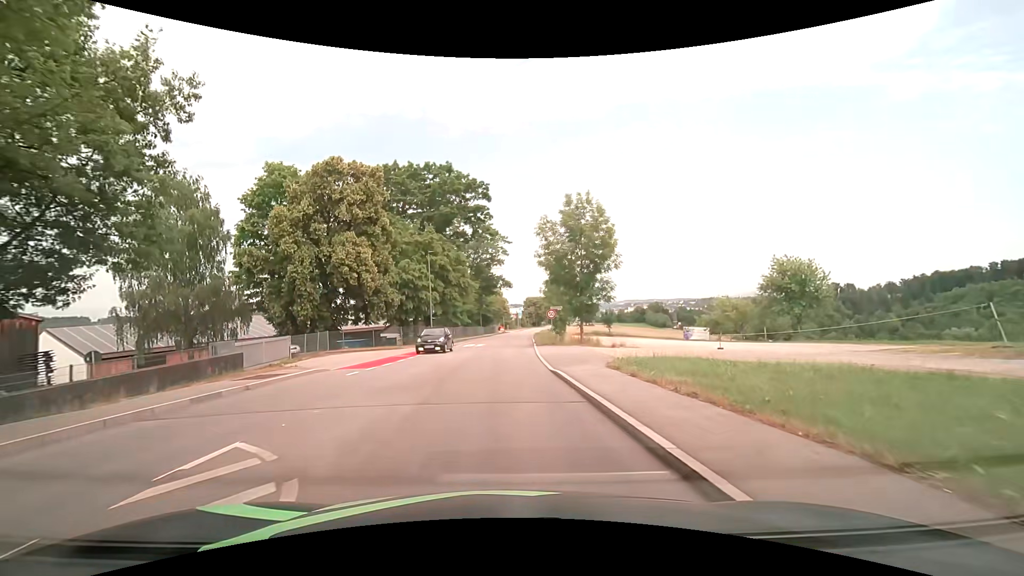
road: tertiary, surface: asphalt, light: Day
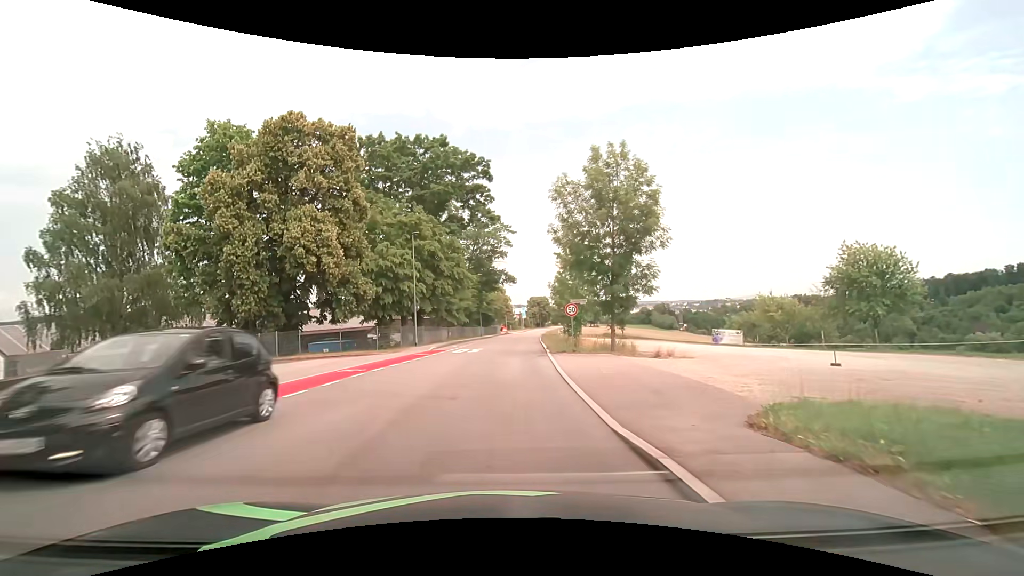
(0.0, +8.8) m; 0°
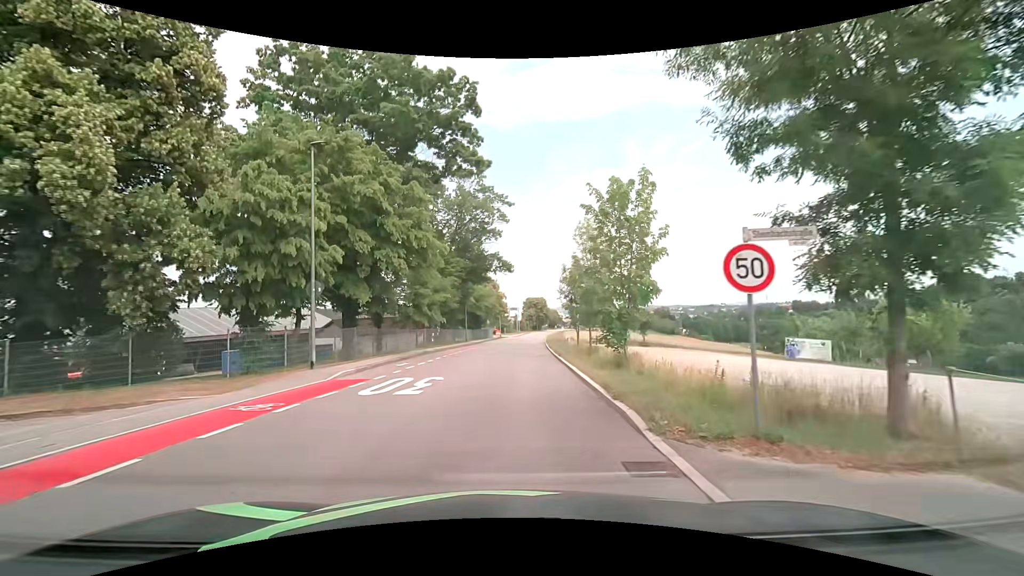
(+0.2, +17.5) m; +1°
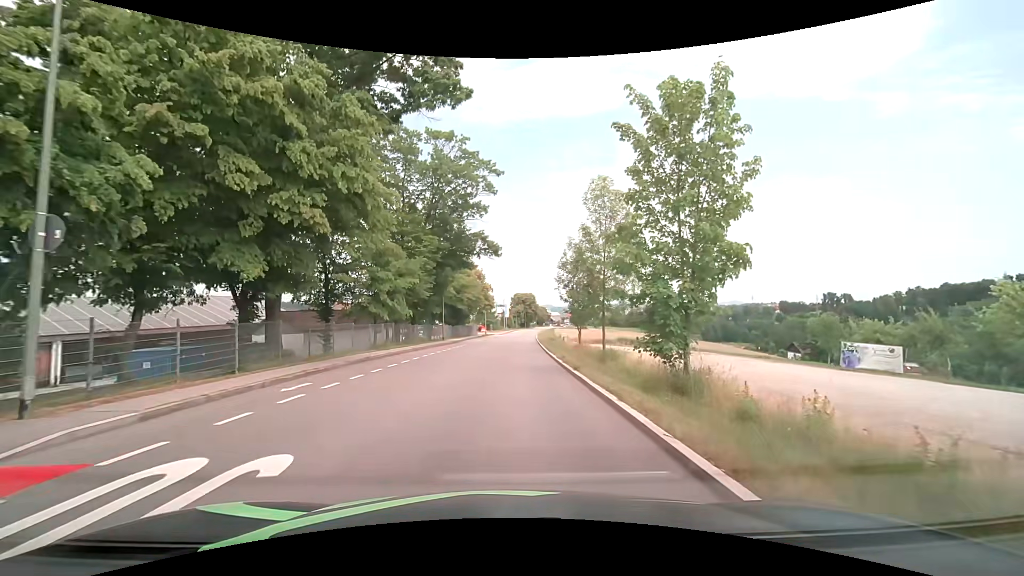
(+0.1, +9.7) m; +1°
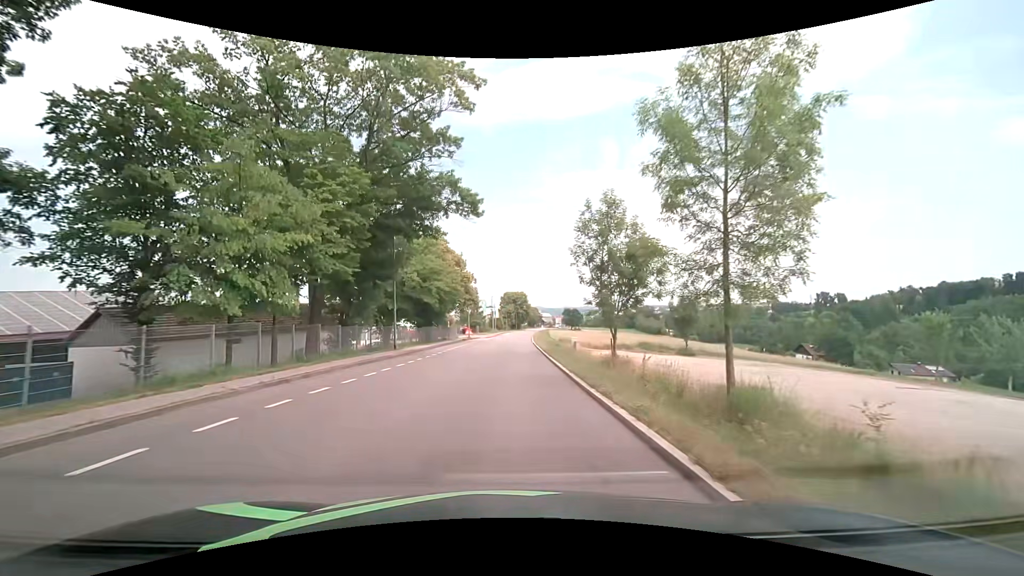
(+0.3, +16.4) m; +1°
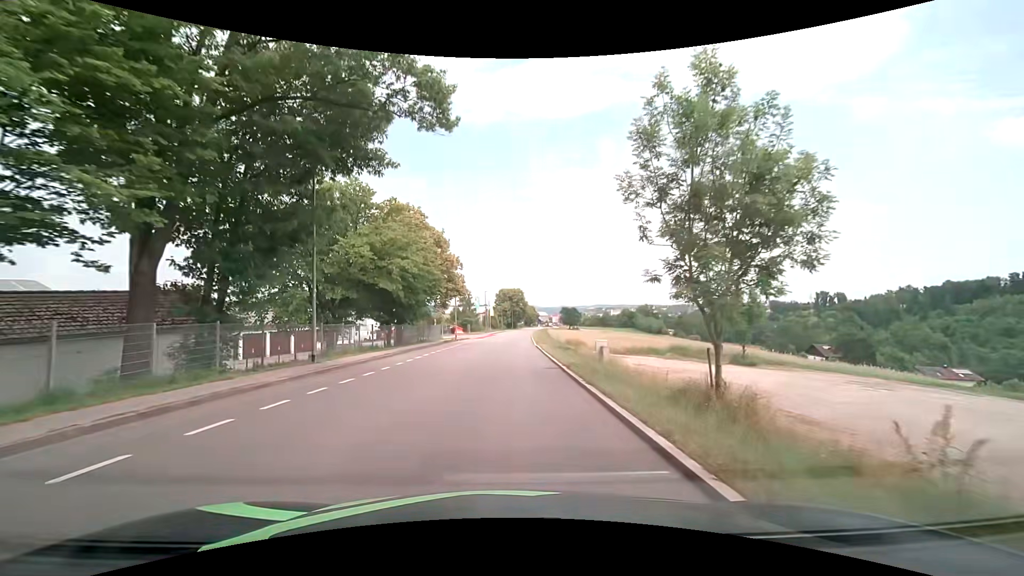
(+0.1, +12.3) m; 0°
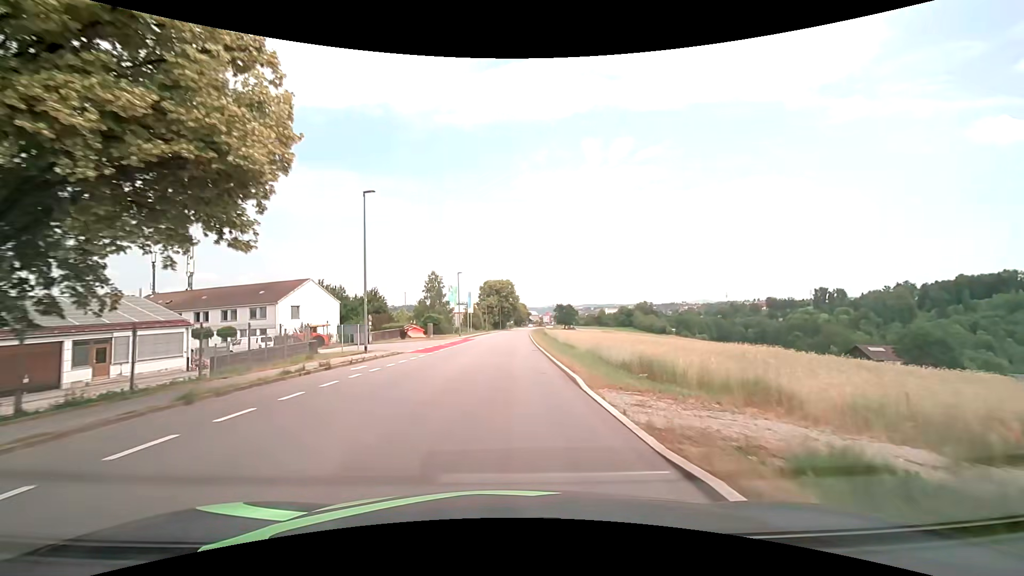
(+0.7, +33.3) m; +2°
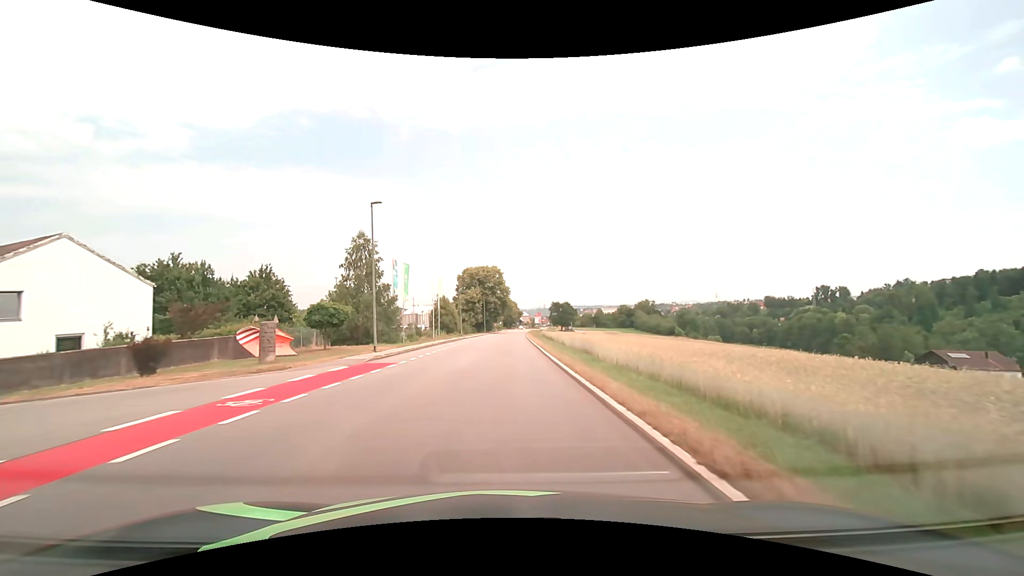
(+0.5, +36.3) m; +2°
(0, +10) (0, +20) (0, +30) (0, +40) (0, +50) (+1, +60) (+1, +70) (+1, +80) (+2, +90) (+2, +100) m
